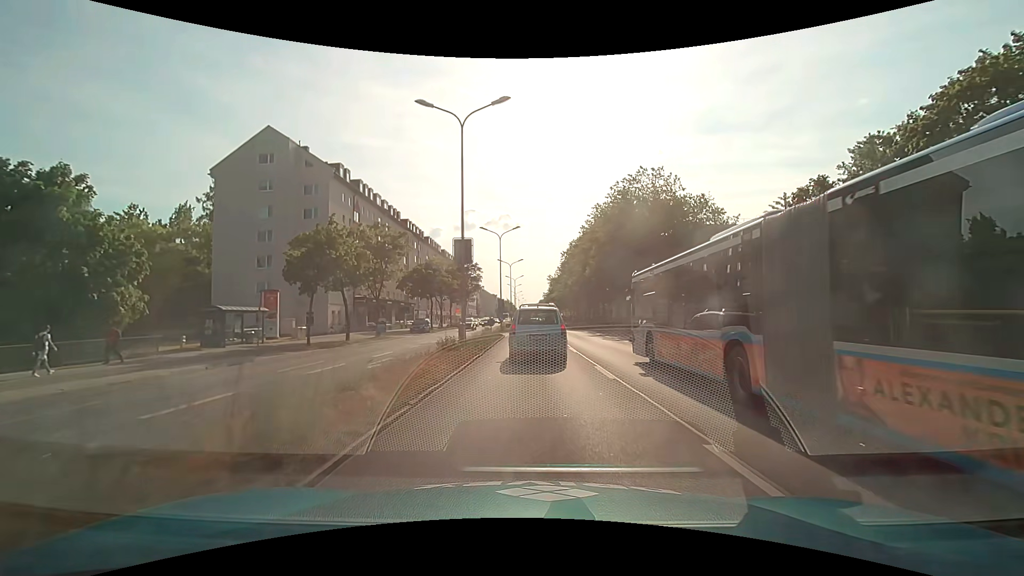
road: primary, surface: asphalt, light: Day
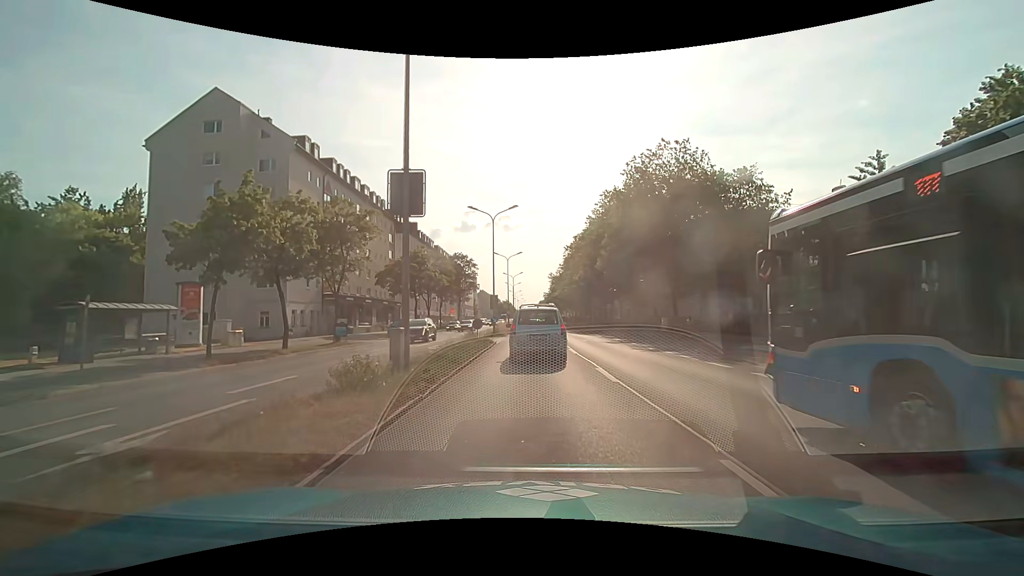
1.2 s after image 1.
(0.0, +9.6) m; 0°
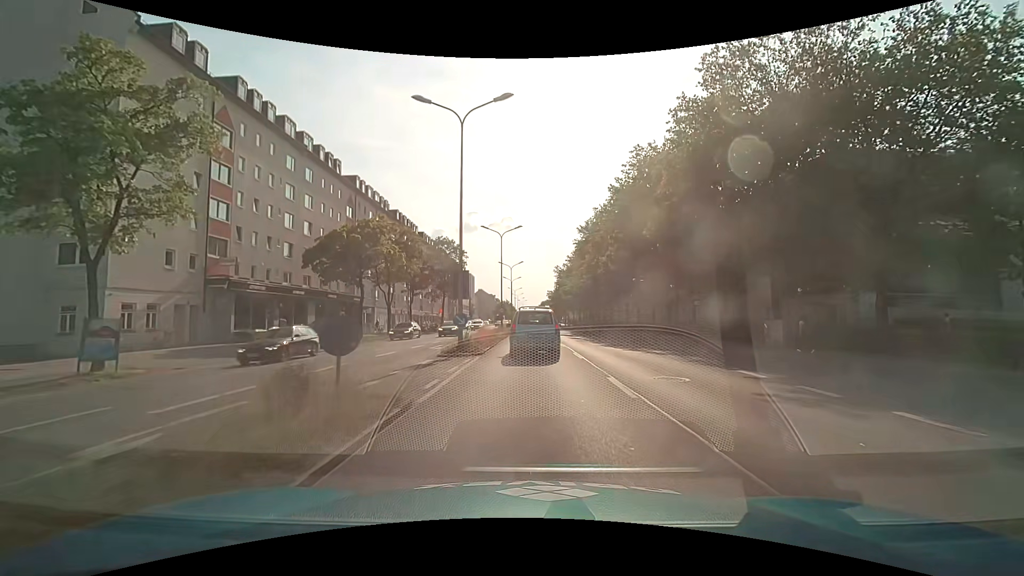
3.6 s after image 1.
(+0.1, +20.3) m; 0°
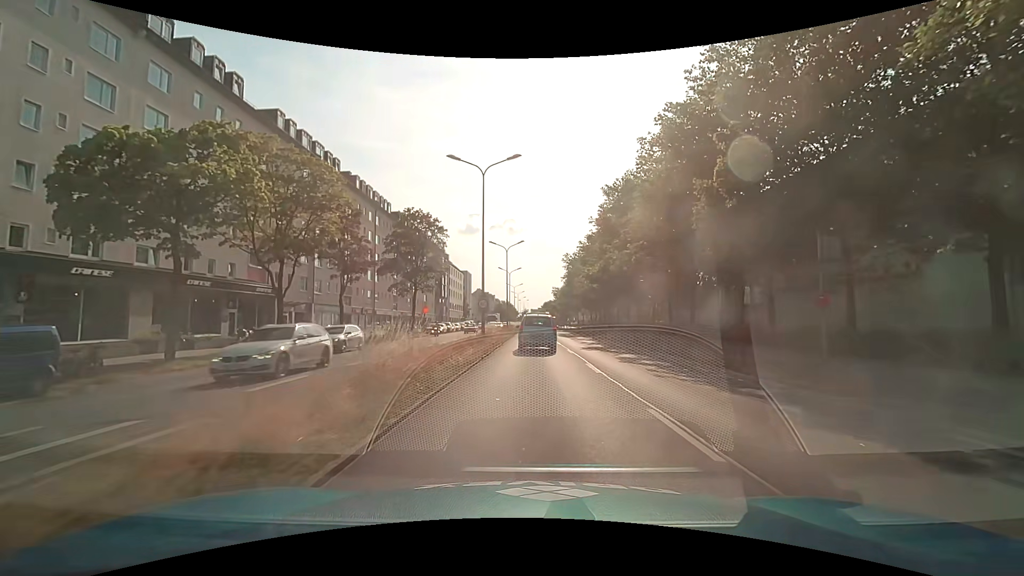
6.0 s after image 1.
(-0.1, +21.8) m; -1°
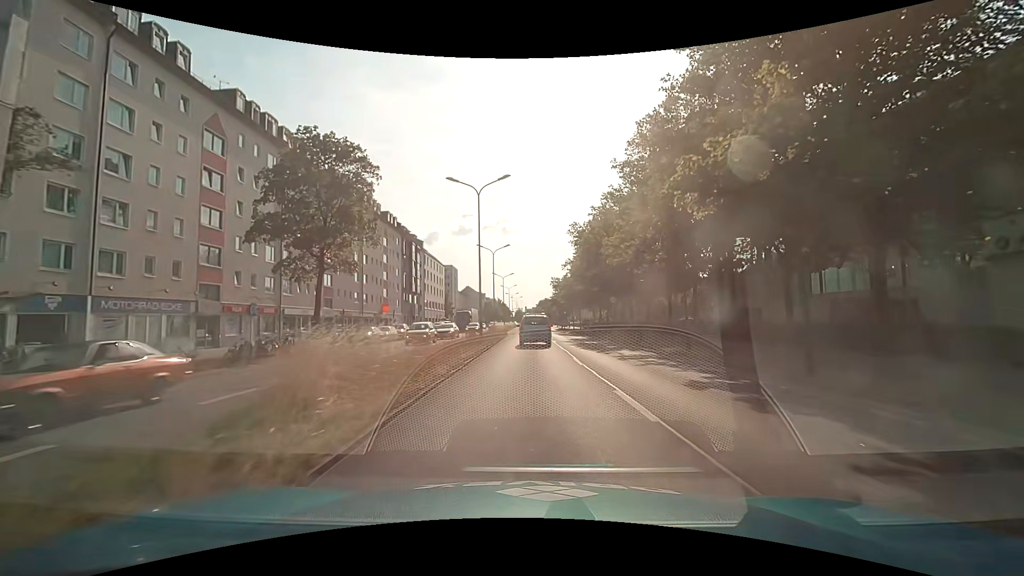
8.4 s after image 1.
(+0.2, +25.5) m; +1°
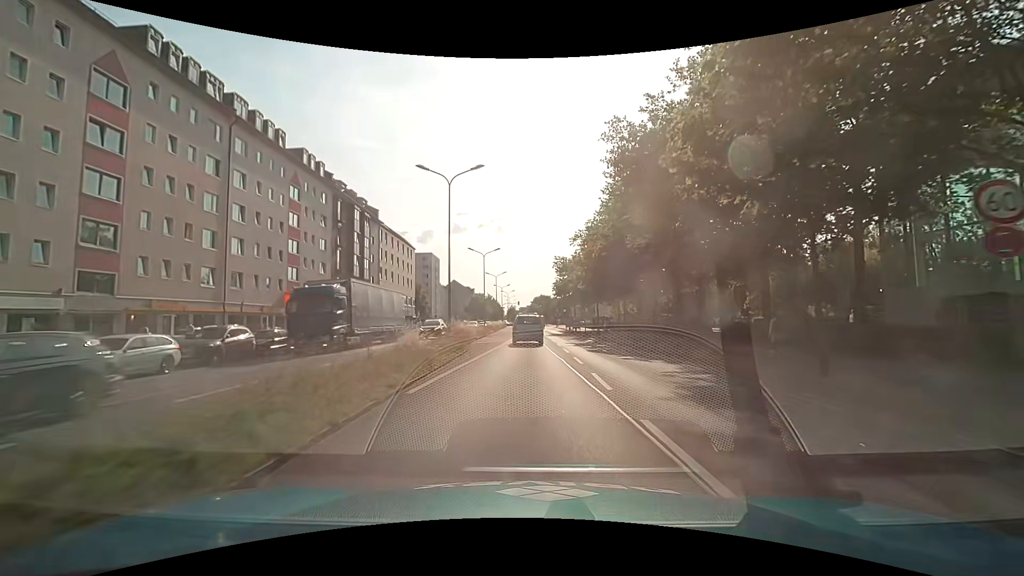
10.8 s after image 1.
(0.0, +30.3) m; +1°
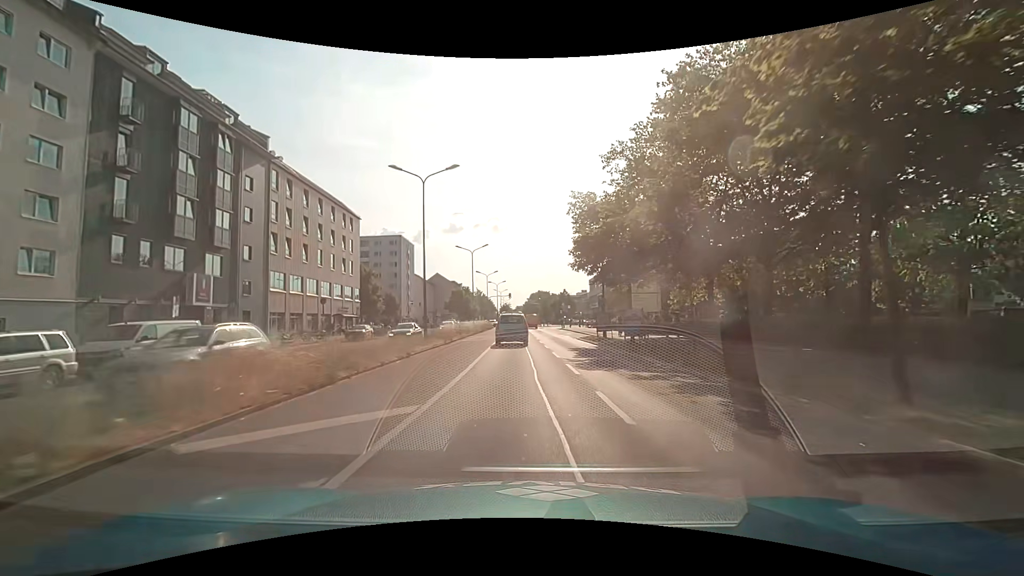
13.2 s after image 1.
(+0.1, +33.5) m; 0°
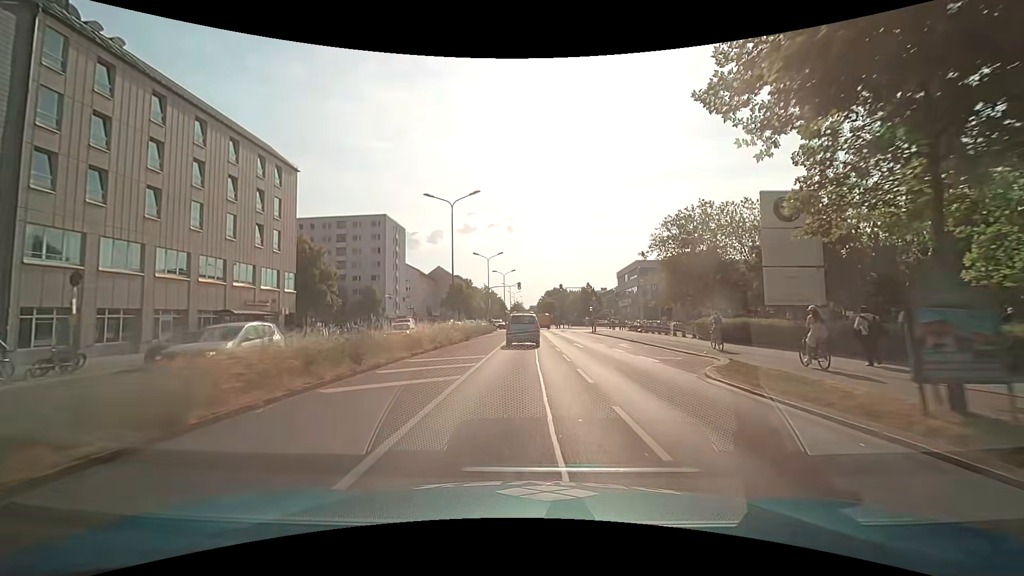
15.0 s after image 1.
(-0.5, +25.5) m; -2°
(0, +10) (0, +20) (0, +30) (0, +40) (0, +50) (0, +60) (0, +70) (0, +80) (0, +90) (-1, +100) m
